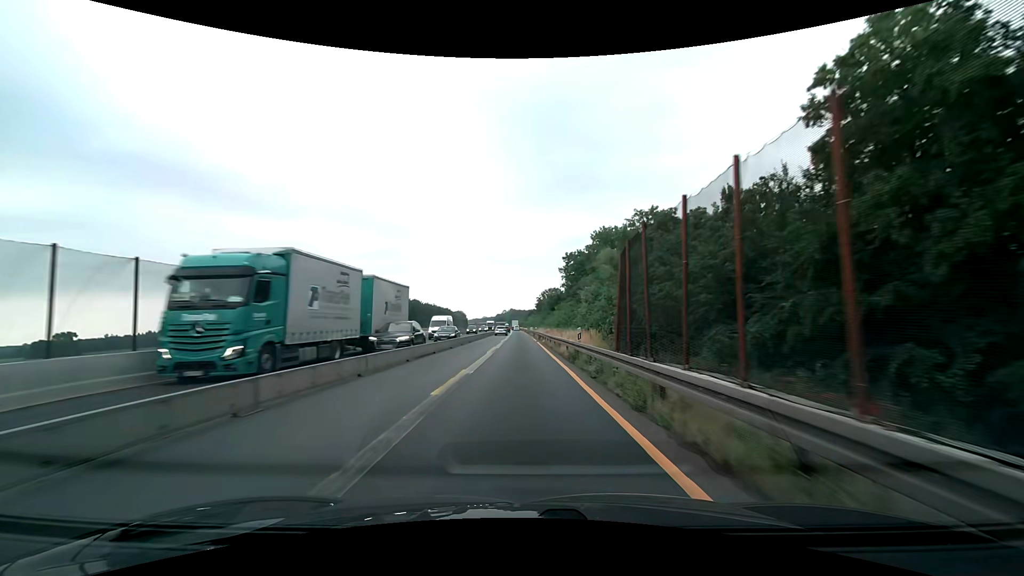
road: motorway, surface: asphalt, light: Day
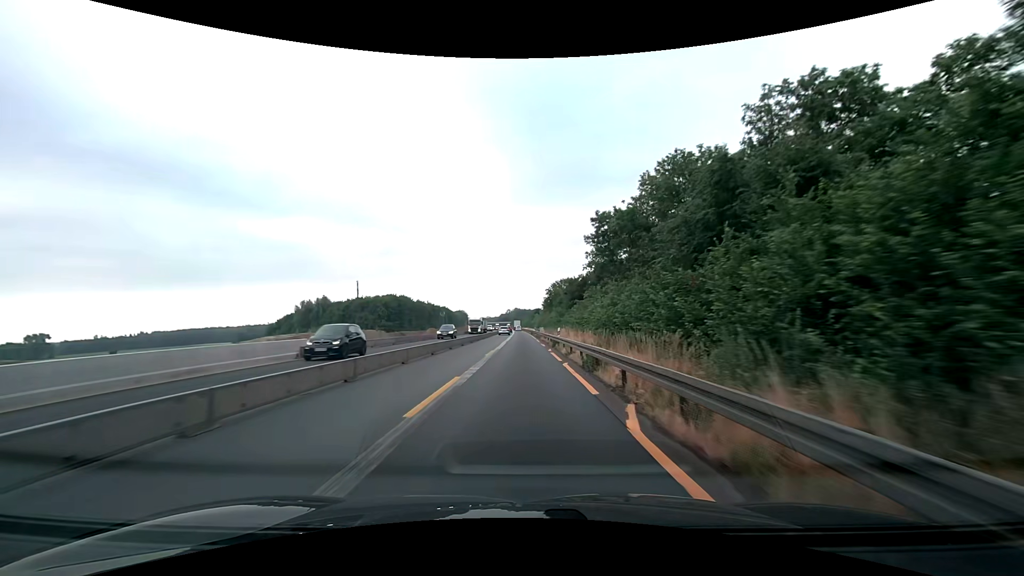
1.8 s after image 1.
(-0.2, +37.5) m; -1°
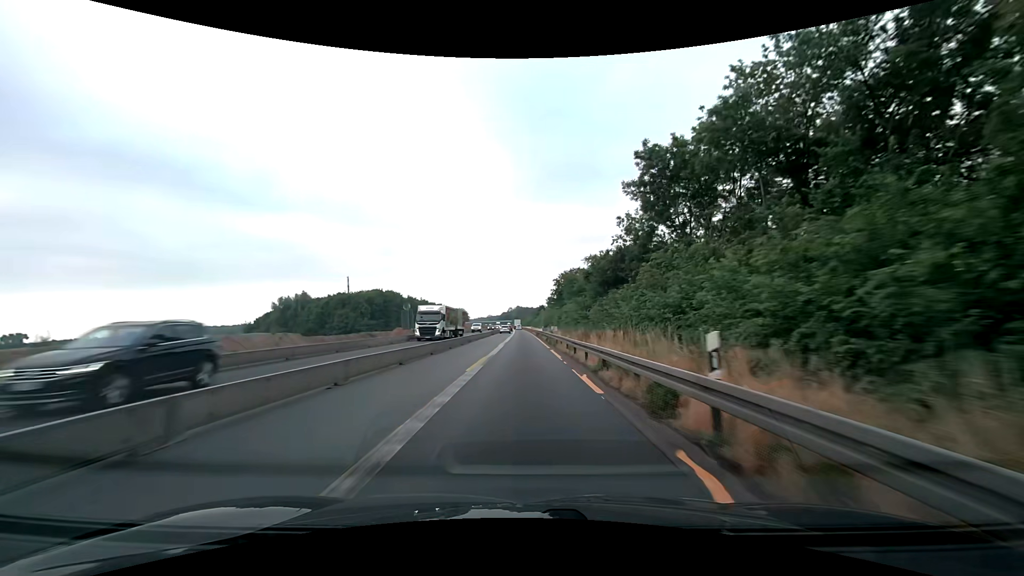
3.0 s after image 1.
(-0.1, +25.0) m; 0°
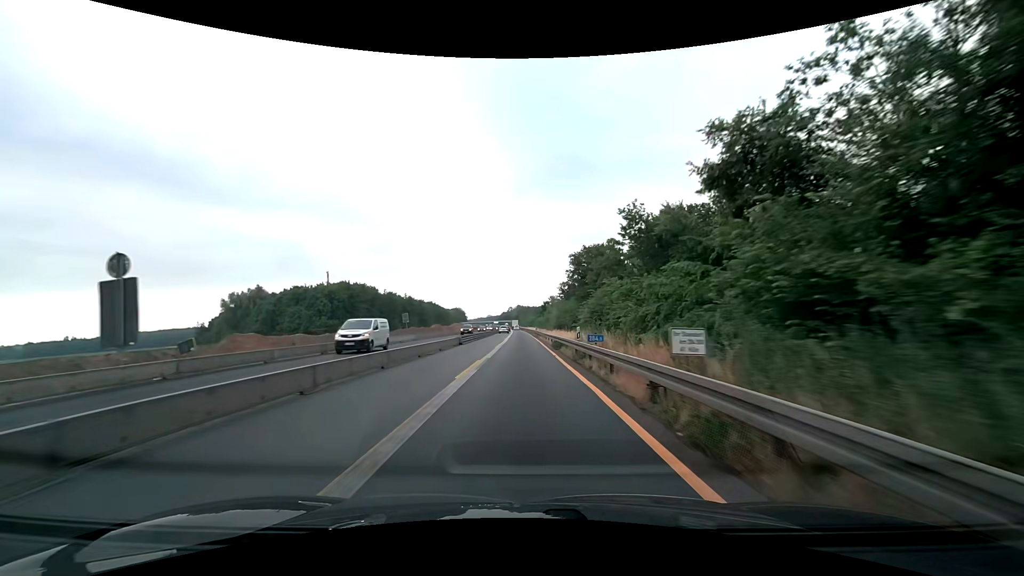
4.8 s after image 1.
(+0.1, +37.6) m; 0°
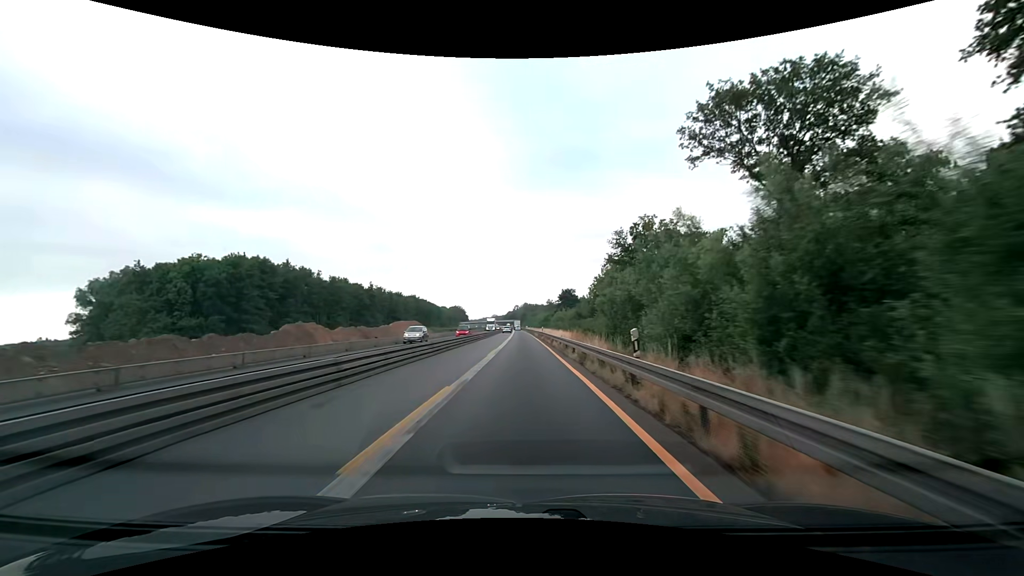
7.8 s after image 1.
(-0.4, +62.6) m; -1°
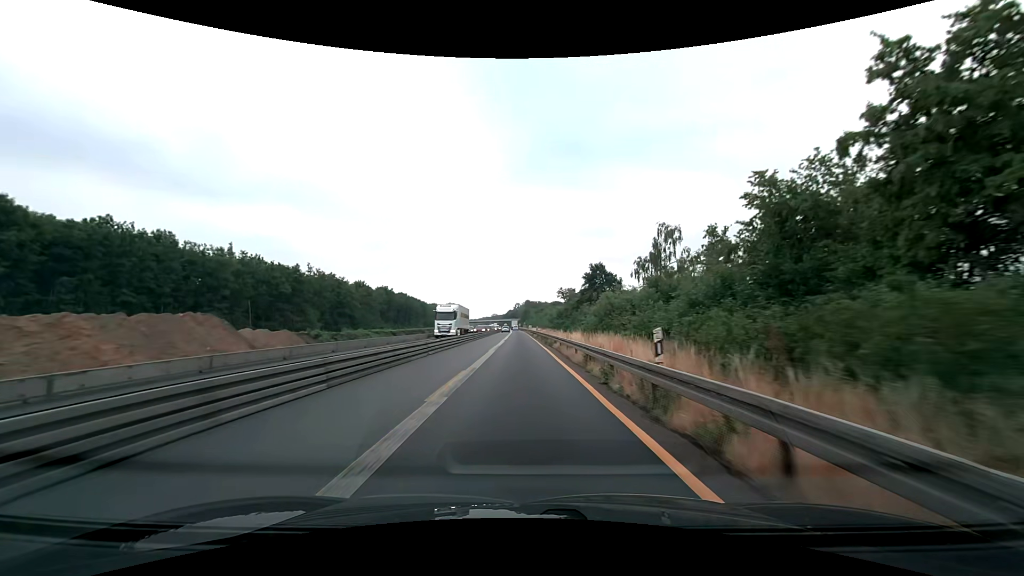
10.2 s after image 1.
(-0.3, +50.1) m; 0°
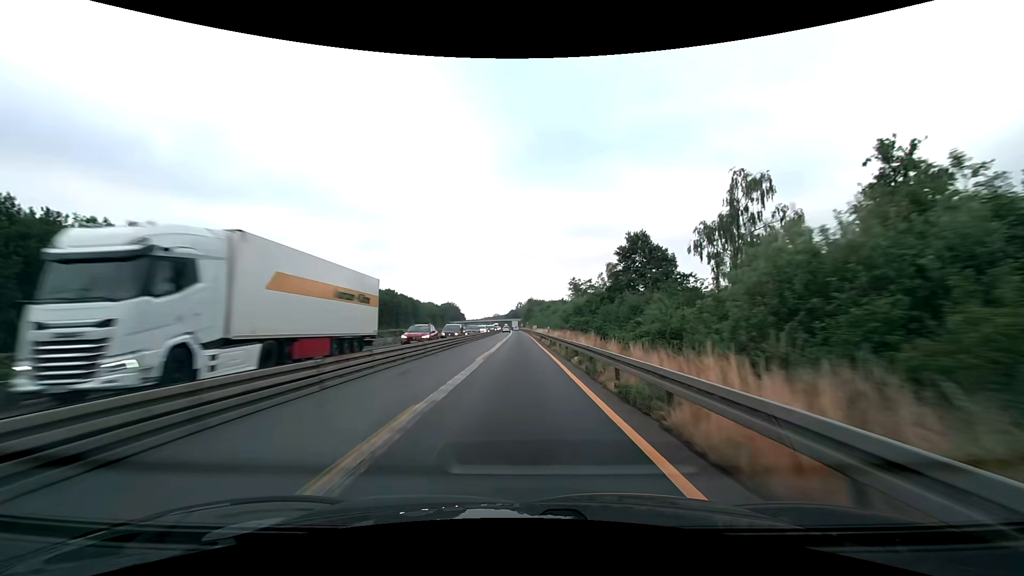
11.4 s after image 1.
(-0.1, +25.0) m; -1°
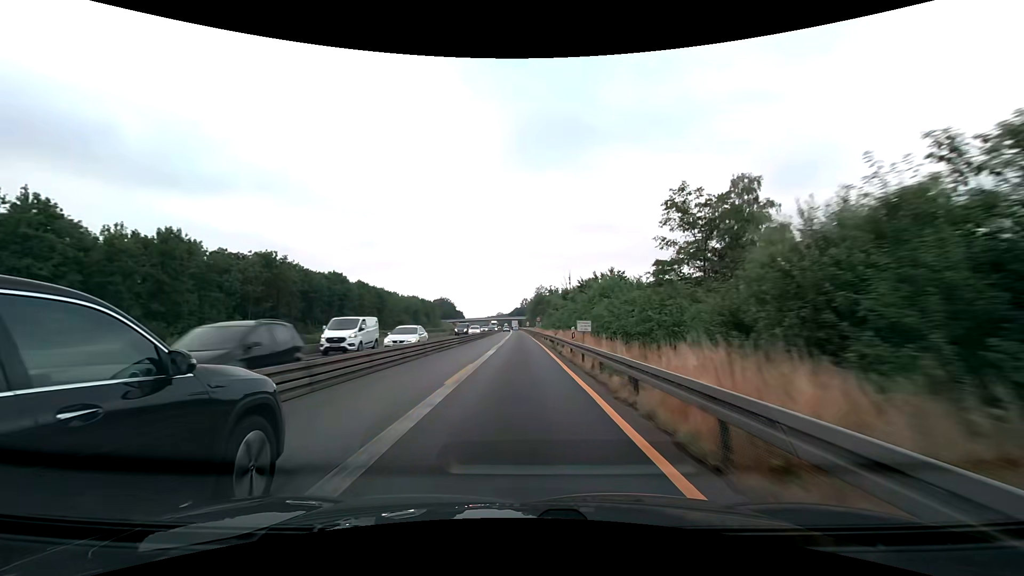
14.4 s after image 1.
(-0.3, +62.4) m; 0°
(0, +10) (0, +20) (0, +30) (0, +40) (0, +50) (0, +60) (-1, +70) (-1, +80) (-1, +90) (-1, +100) m
